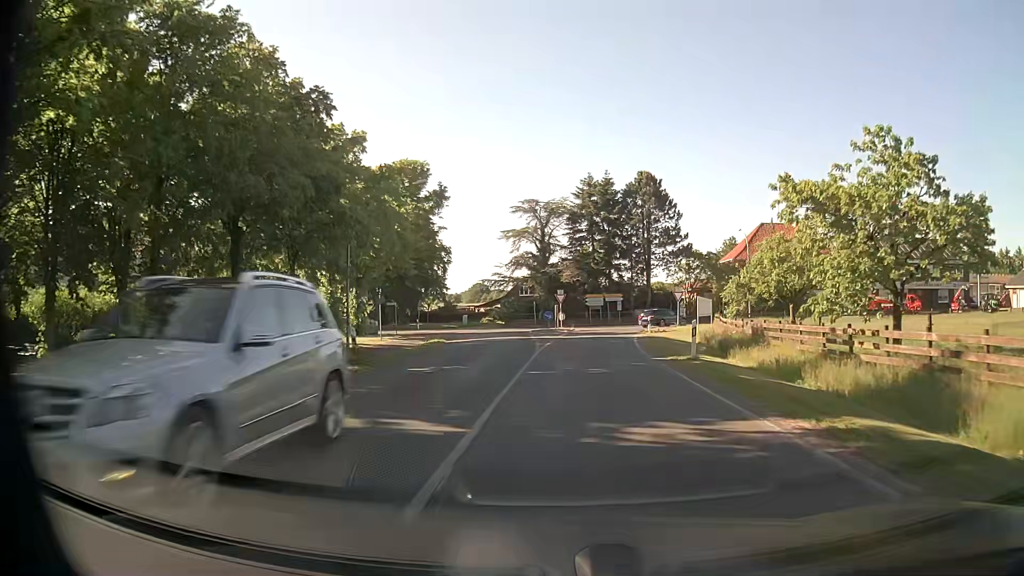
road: secondary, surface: asphalt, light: Day
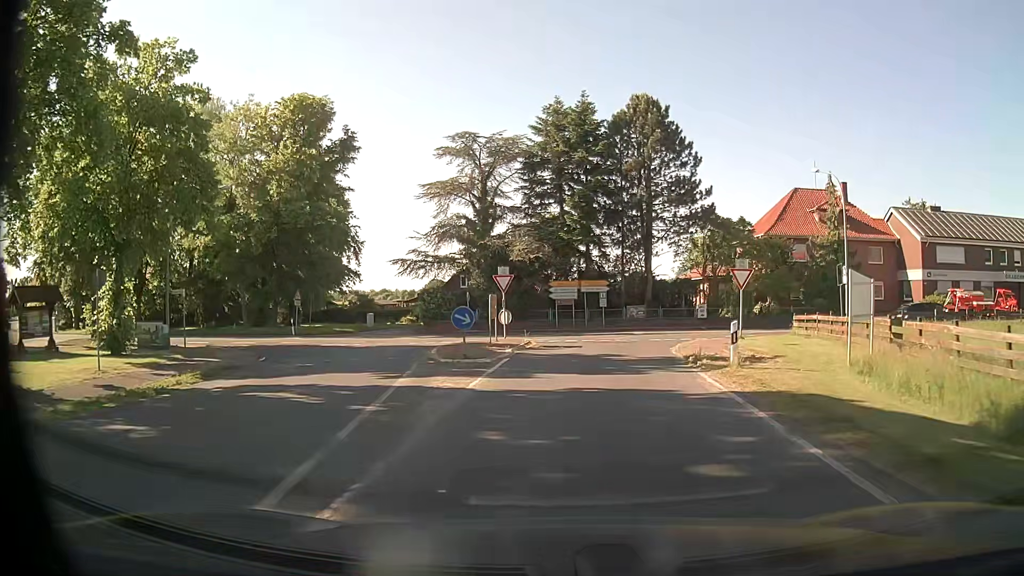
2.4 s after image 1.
(+1.0, +24.5) m; +4°
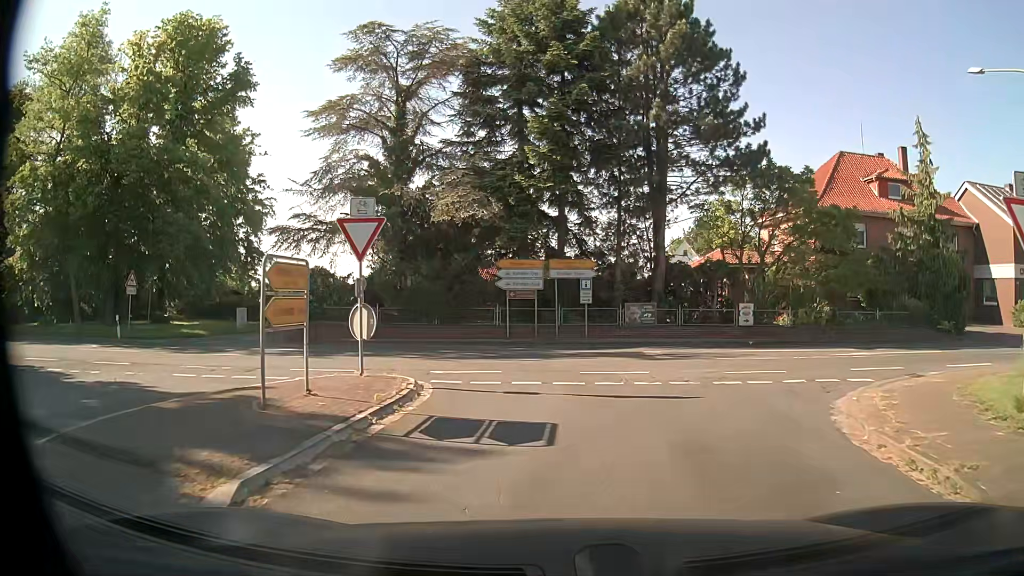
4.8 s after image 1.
(+0.4, +16.6) m; +2°
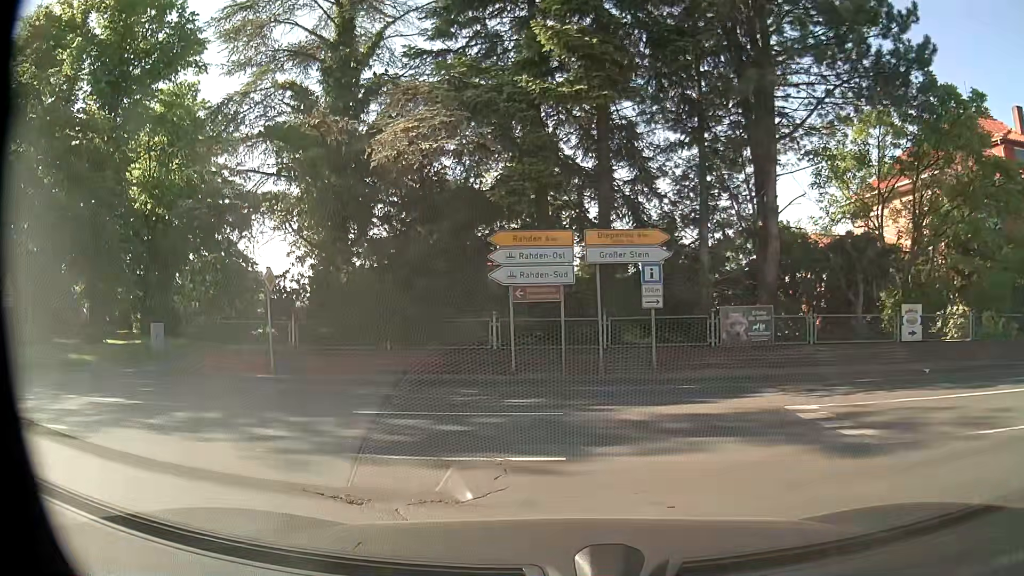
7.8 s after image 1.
(+0.2, +10.9) m; -2°
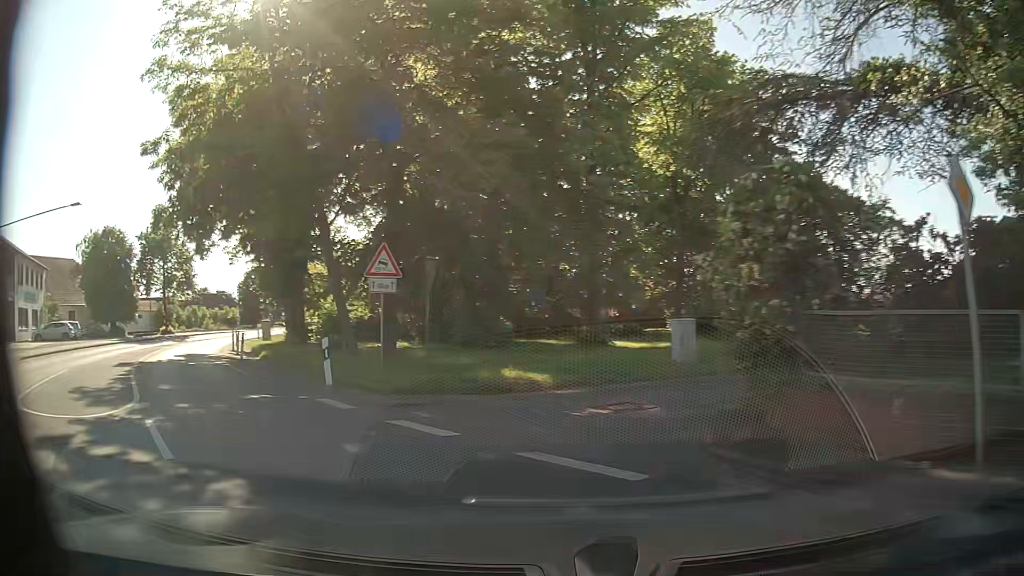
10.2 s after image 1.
(-4.2, +9.7) m; -48°
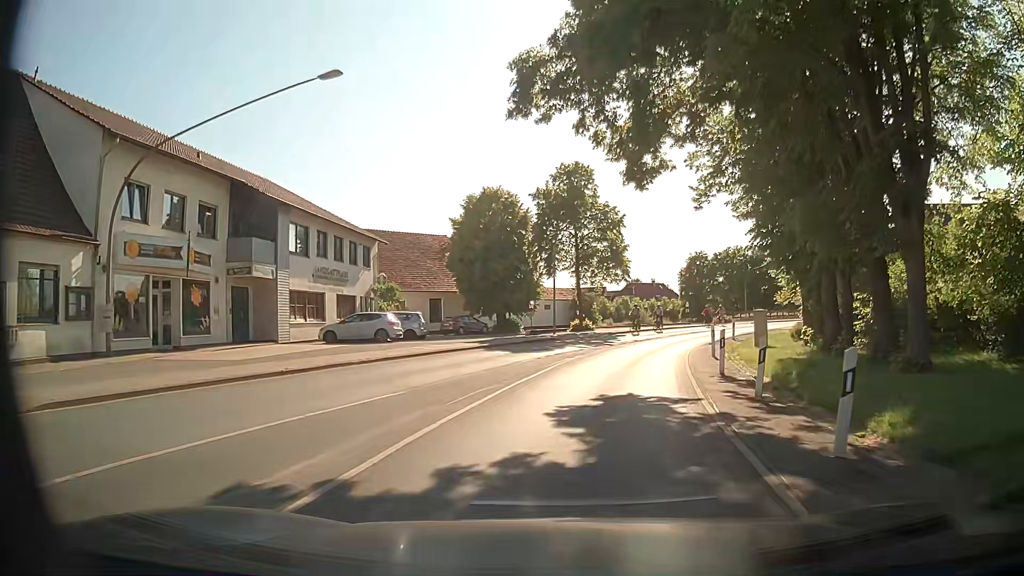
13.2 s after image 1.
(-10.3, +18.6) m; -37°
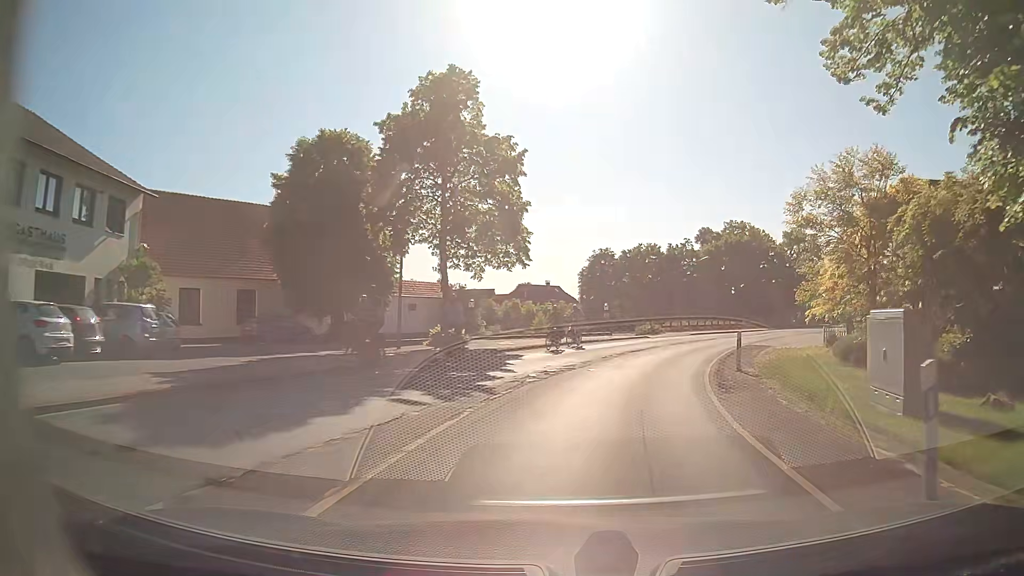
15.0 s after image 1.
(+1.0, +18.4) m; +8°
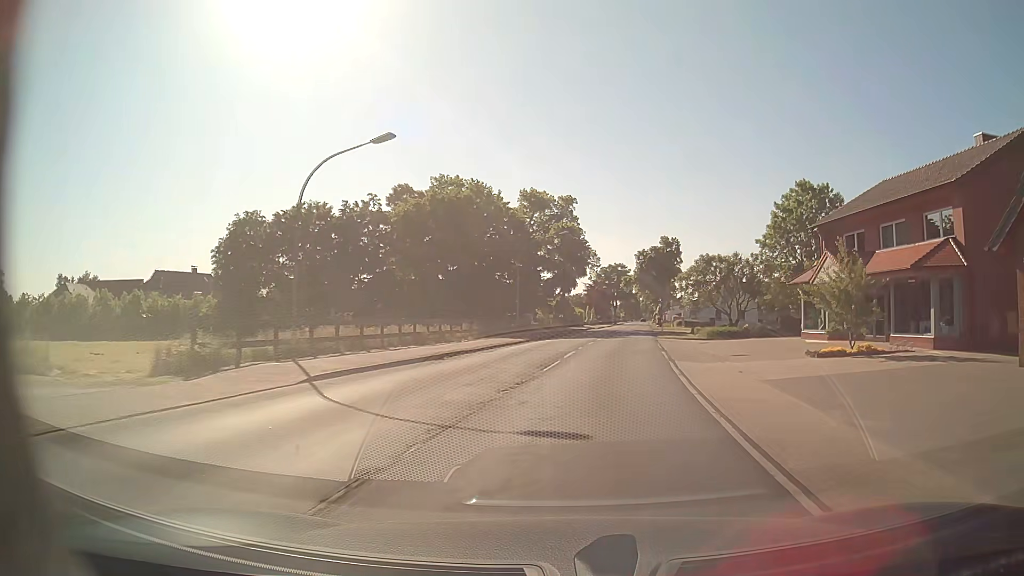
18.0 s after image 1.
(+8.7, +36.2) m; +26°
(0, +10) (+1, +20) (+3, +30) (+4, +40) (+5, +50) (+7, +60) (+8, +70) (+9, +79) (+10, +89) (+12, +99) m
